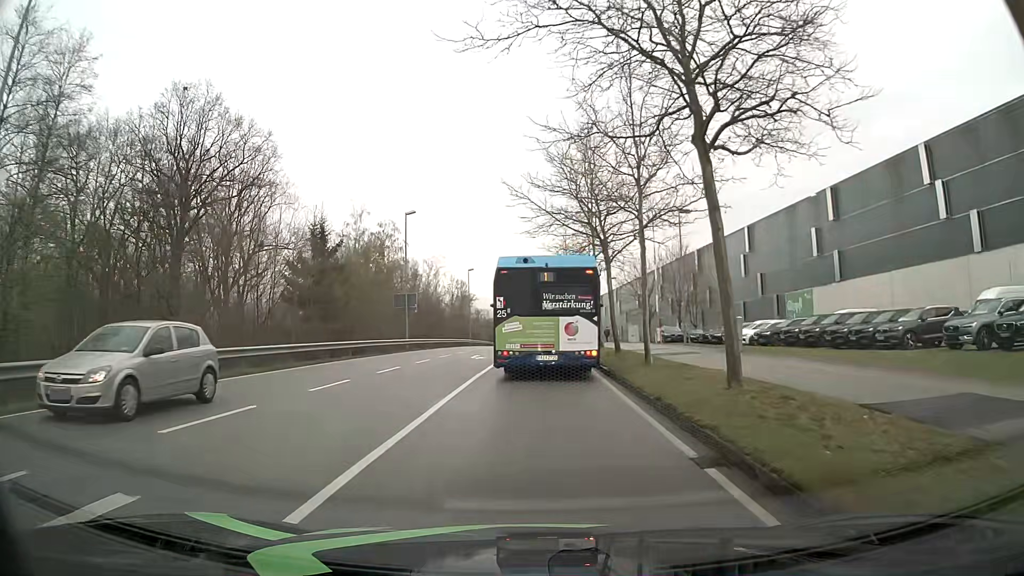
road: secondary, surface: asphalt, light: Day
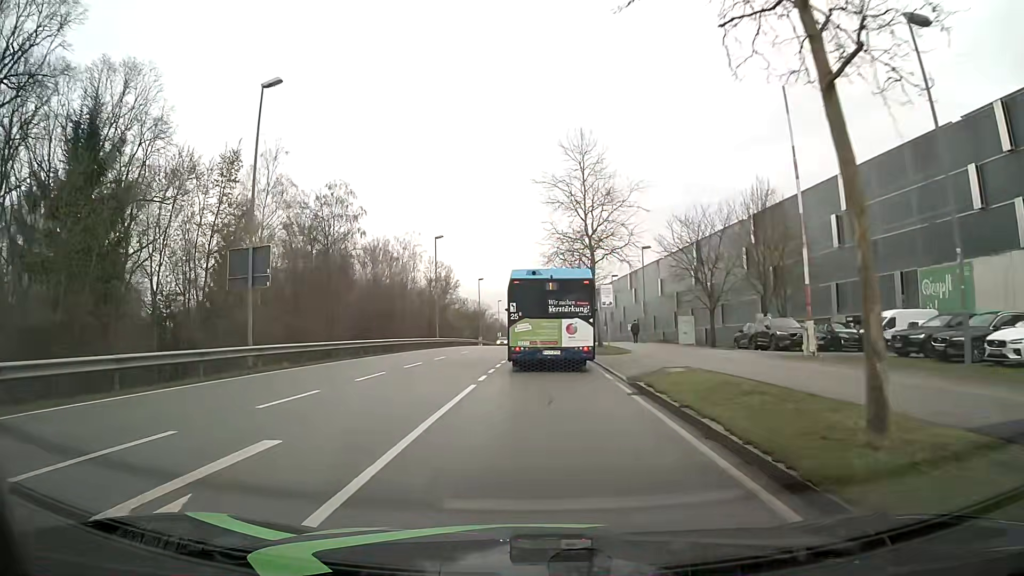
(+0.1, +27.8) m; 0°
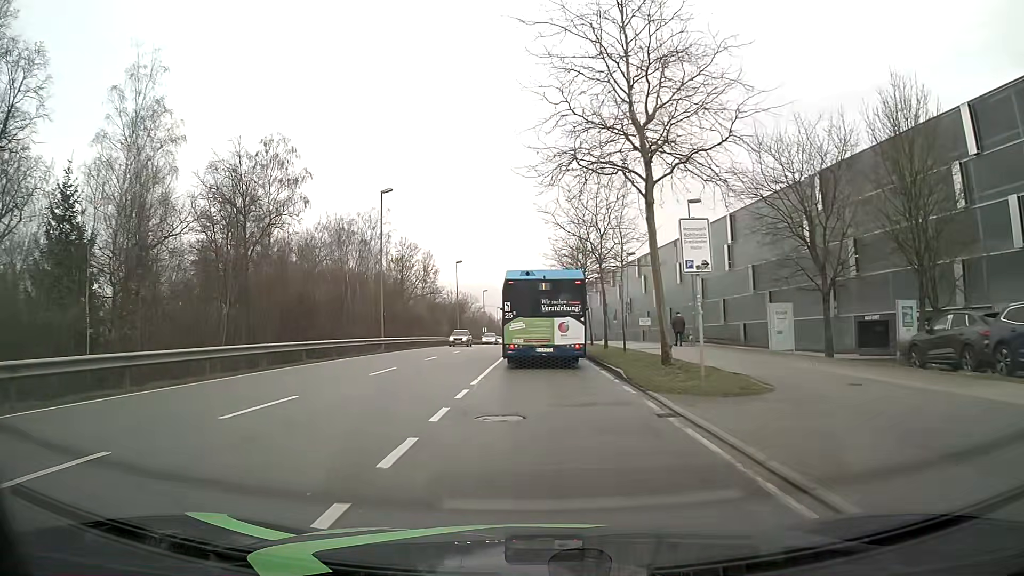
(+0.2, +19.7) m; +1°
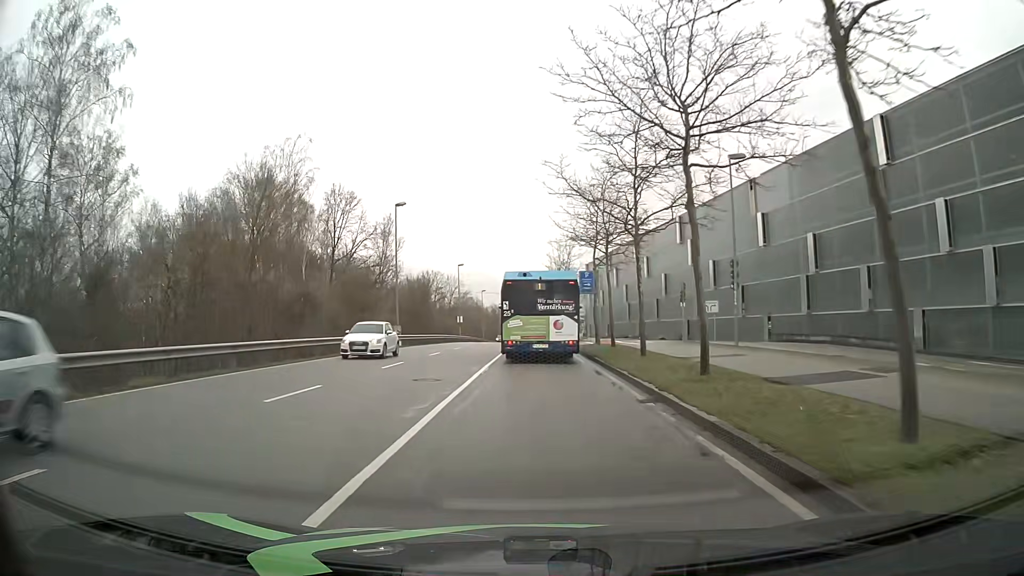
(+0.2, +34.4) m; +1°
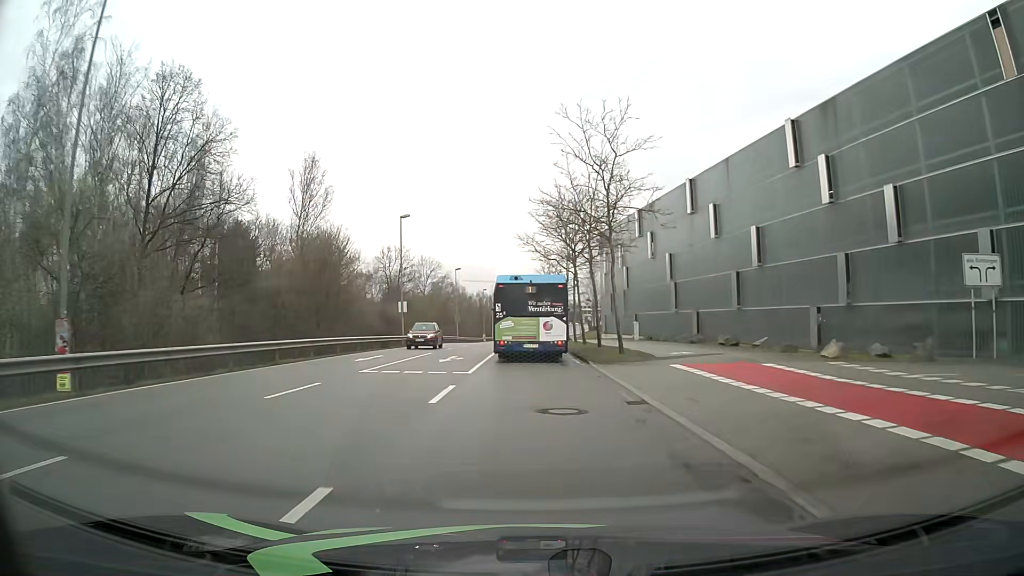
(0.0, +35.7) m; 0°
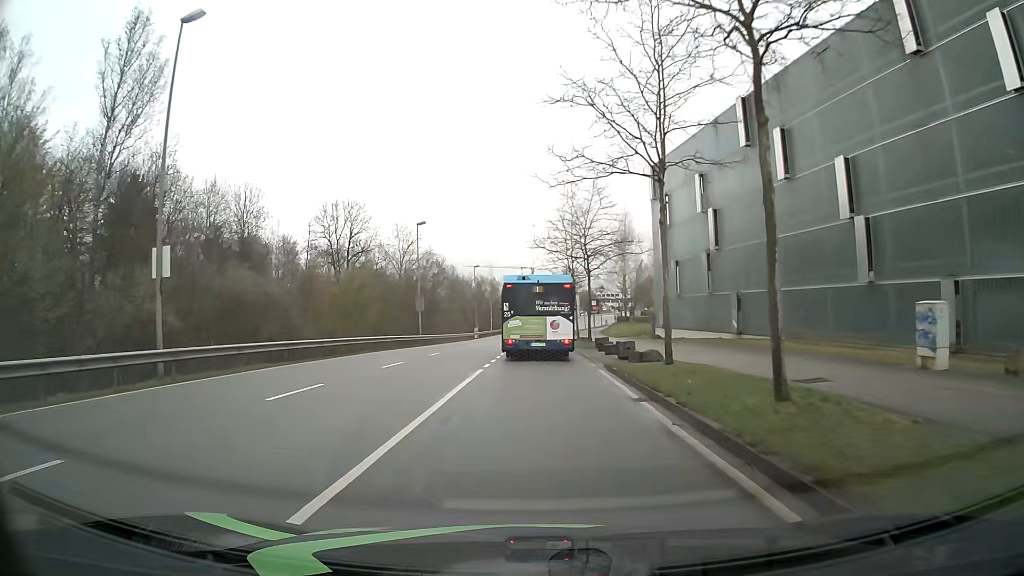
(-0.3, +36.4) m; -1°
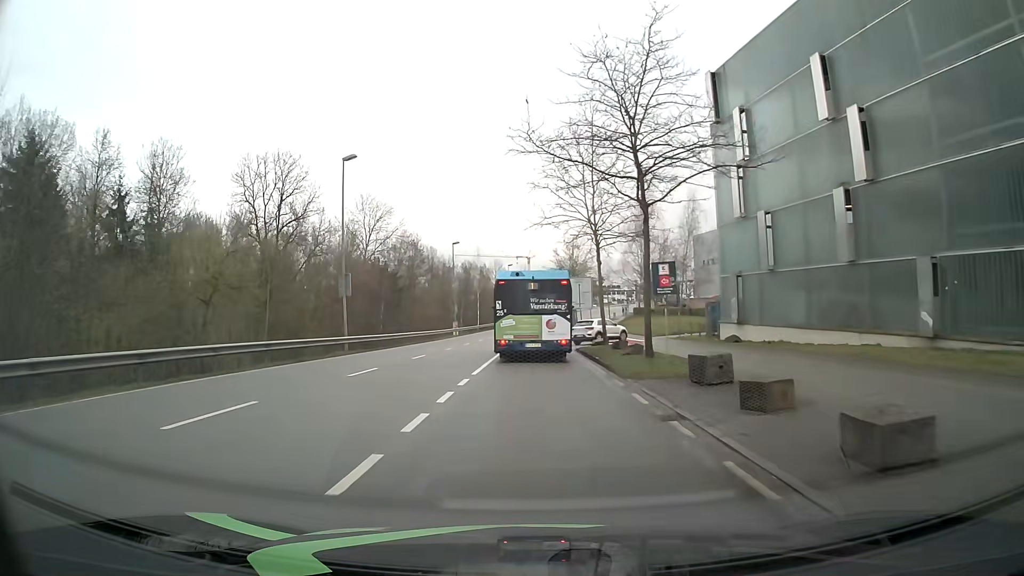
(+0.1, +21.6) m; 0°
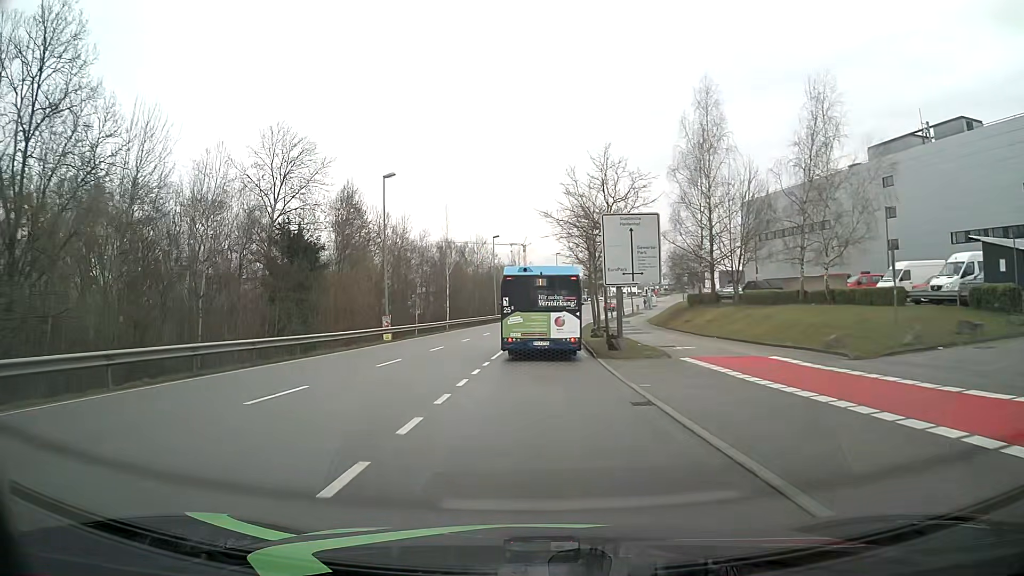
(+0.1, +33.3) m; 0°
(0, +10) (0, +20) (+1, +30) (+1, +40) (+2, +50) (+3, +60) (+4, +70) (+6, +80) (+7, +90) (+10, +99) m
